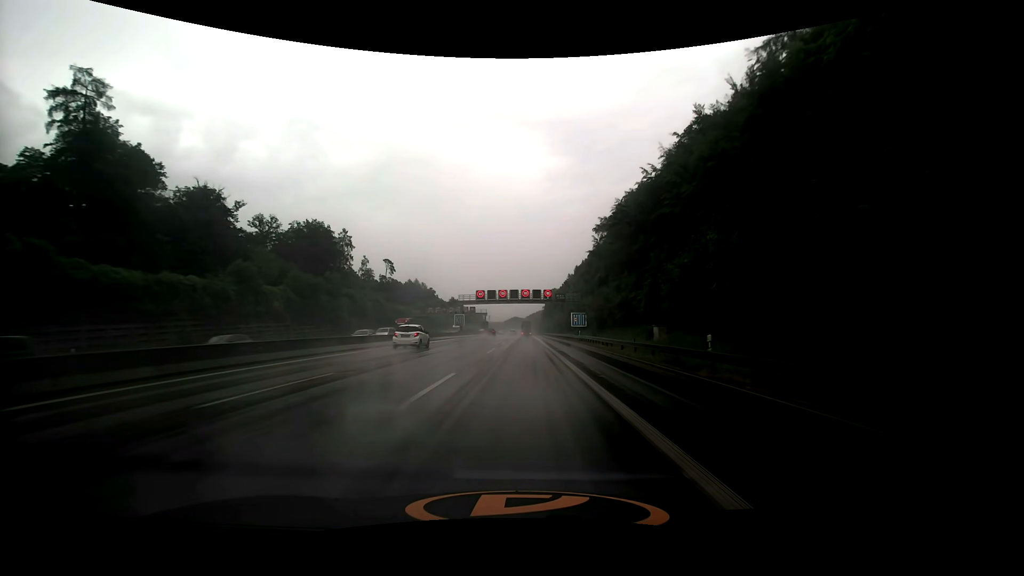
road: motorway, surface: asphalt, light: Day
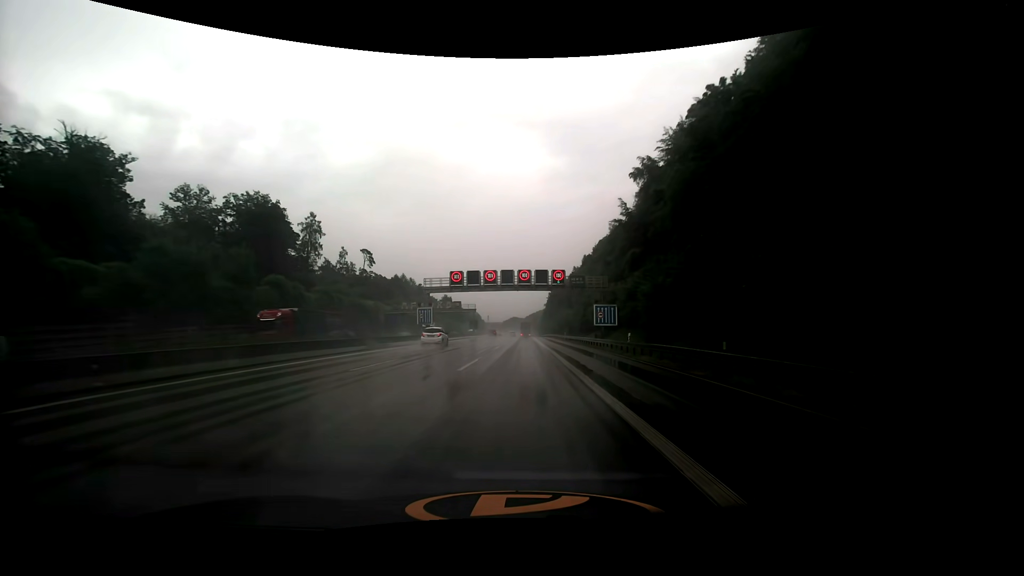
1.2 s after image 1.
(0.0, +28.8) m; 0°
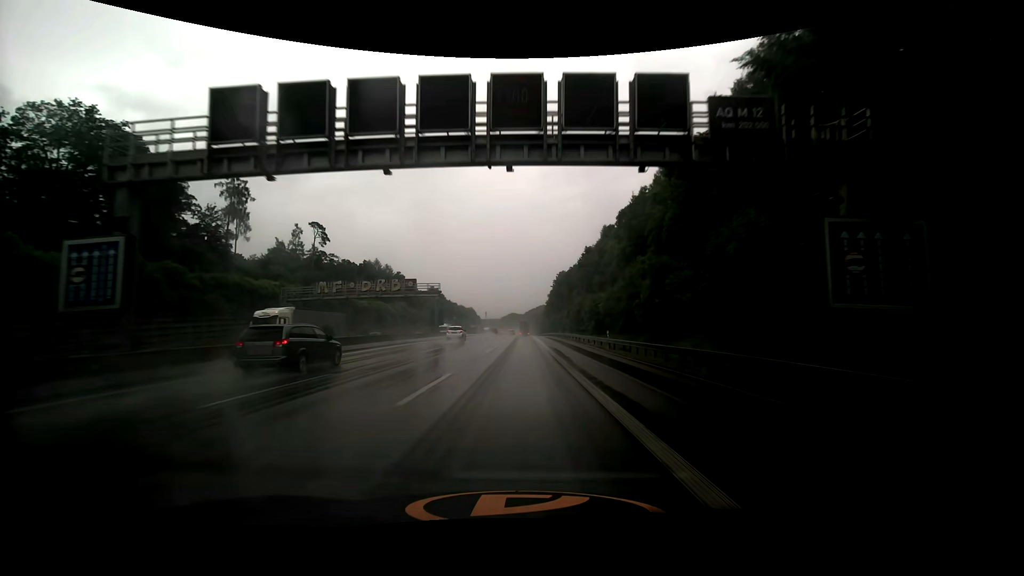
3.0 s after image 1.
(0.0, +43.3) m; 0°
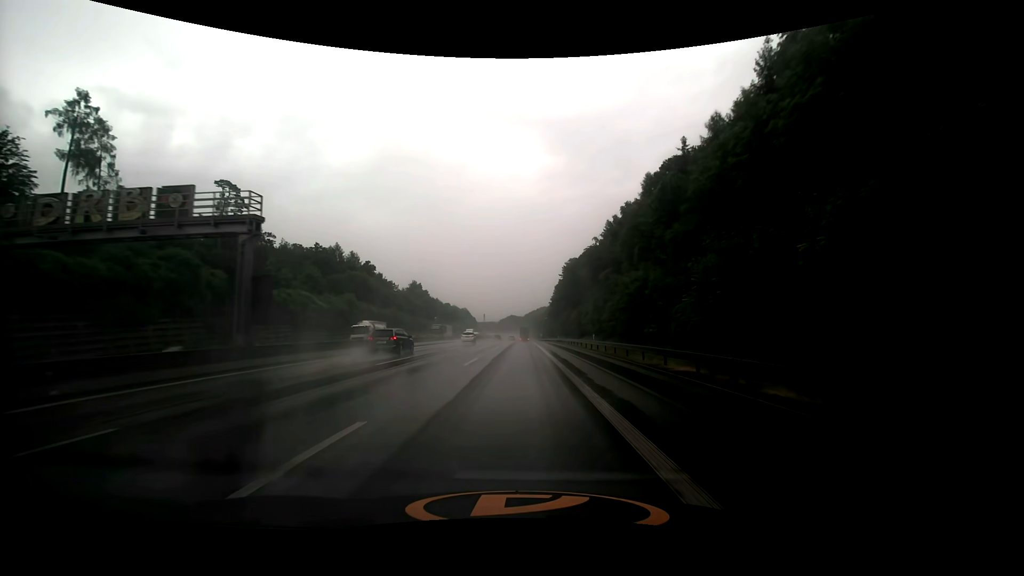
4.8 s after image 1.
(+0.3, +43.6) m; 0°
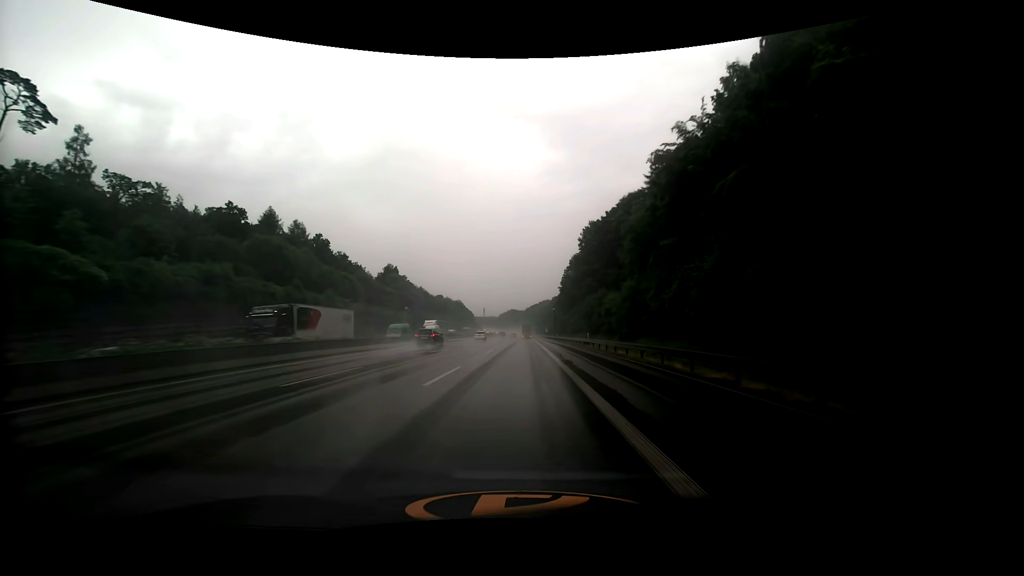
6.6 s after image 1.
(0.0, +43.6) m; 0°
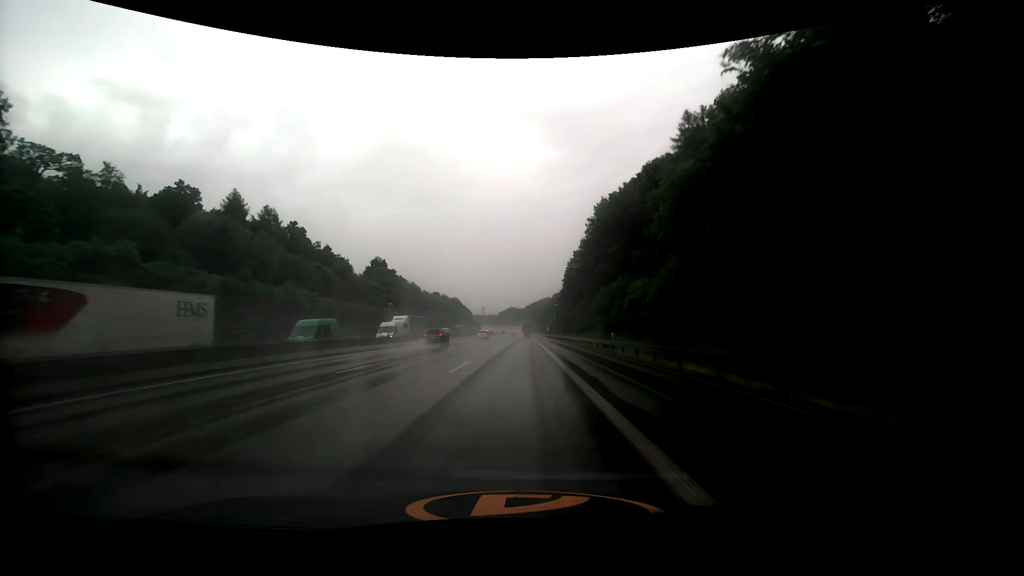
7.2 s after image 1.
(0.0, +14.5) m; 0°
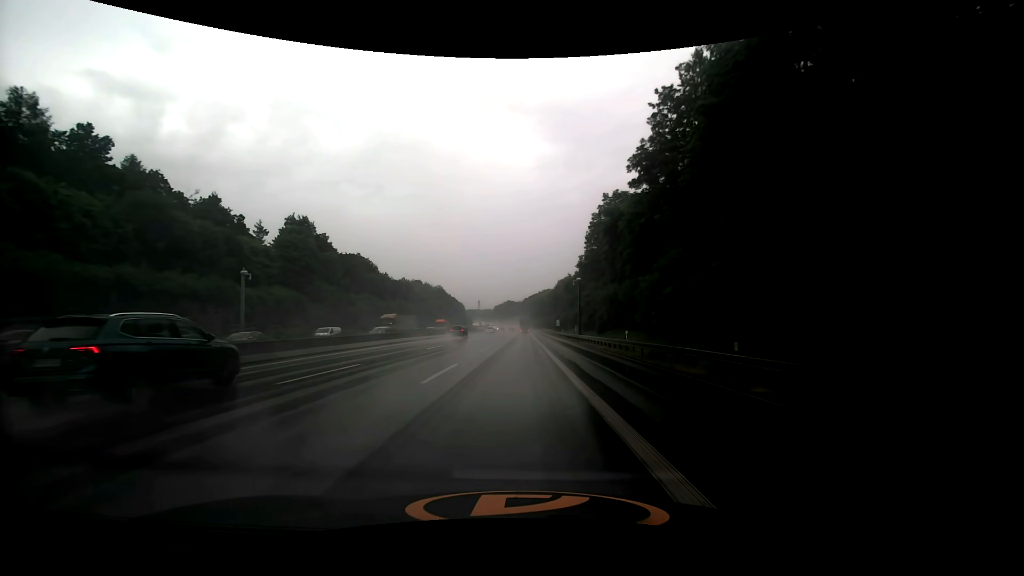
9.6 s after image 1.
(+0.4, +57.6) m; +1°
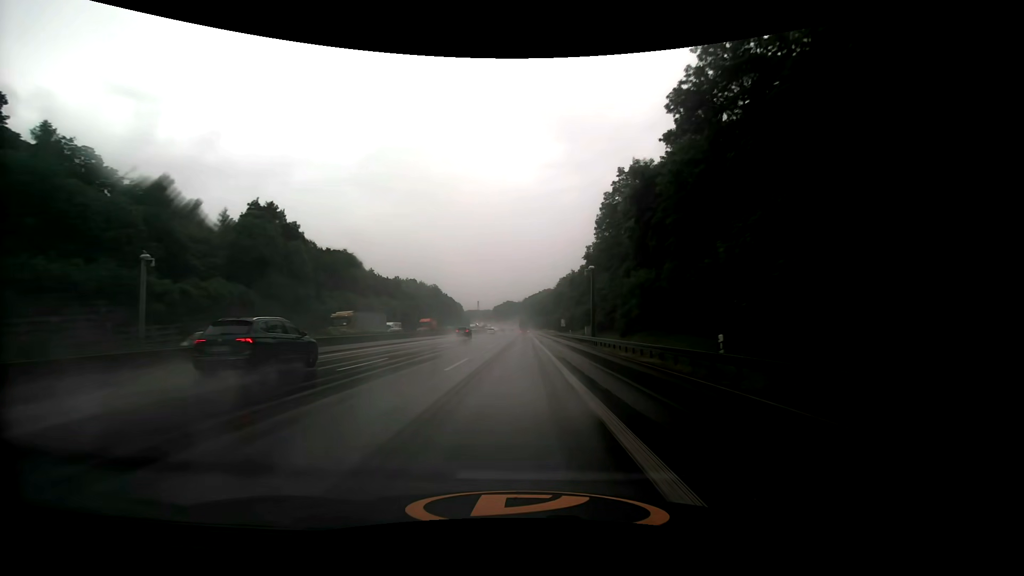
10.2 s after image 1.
(0.0, +14.2) m; 0°
(0, +10) (0, +20) (0, +30) (0, +40) (0, +50) (0, +60) (0, +70) (0, +80) (0, +90) (0, +100) m
